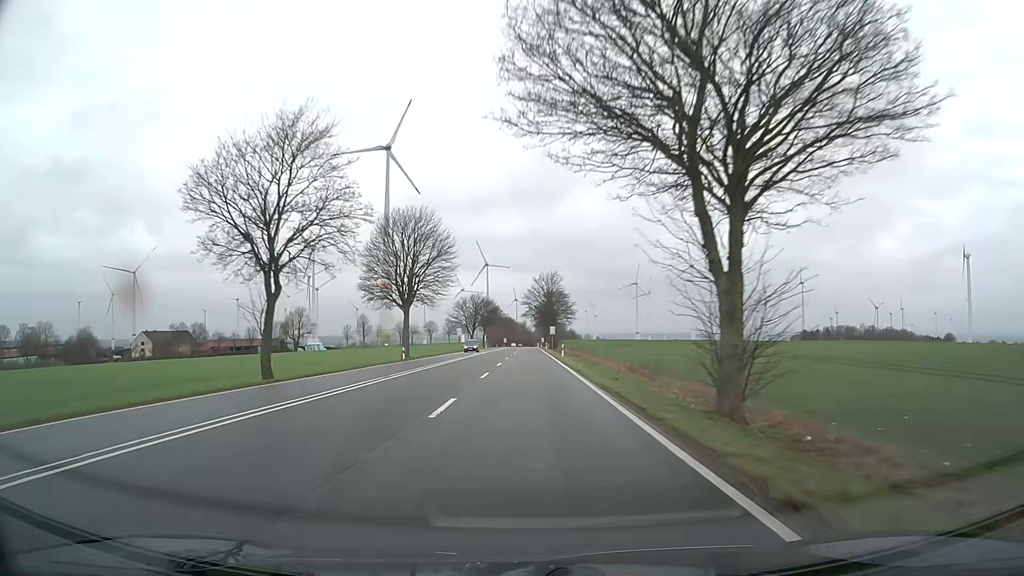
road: primary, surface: asphalt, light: Day
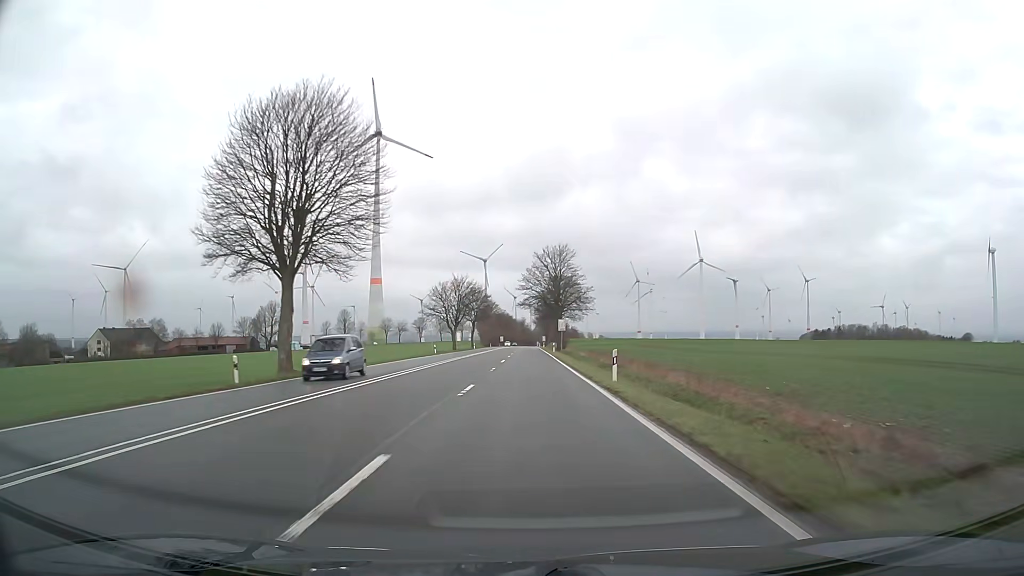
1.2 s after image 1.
(0.0, +31.7) m; 0°
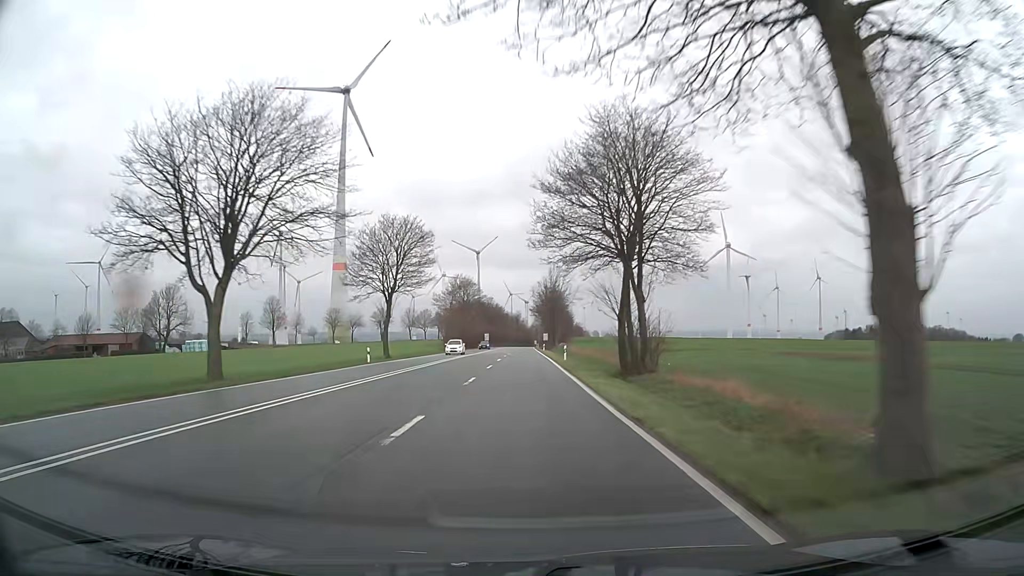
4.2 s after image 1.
(+0.3, +79.3) m; 0°
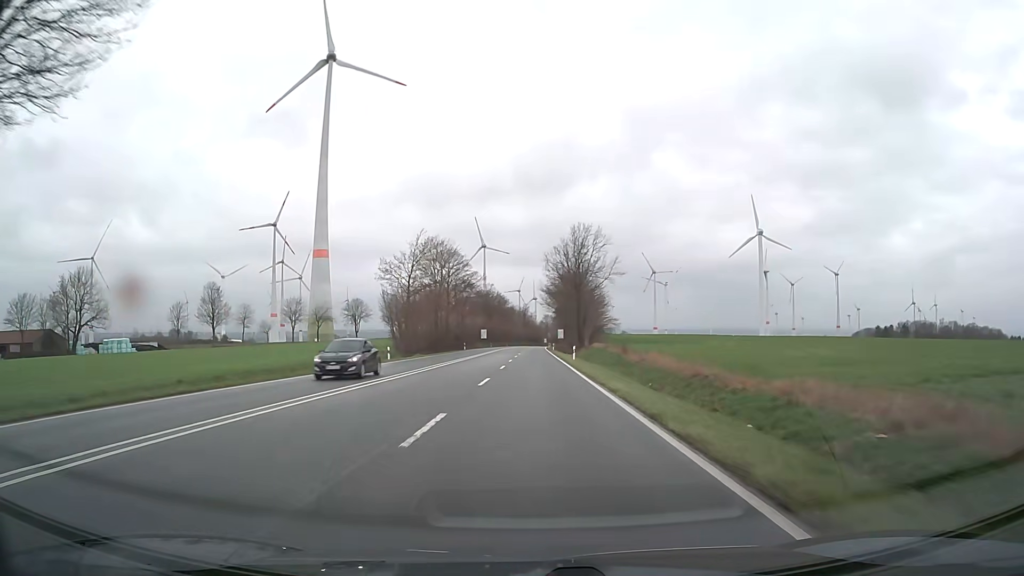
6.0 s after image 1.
(-0.3, +47.6) m; -1°
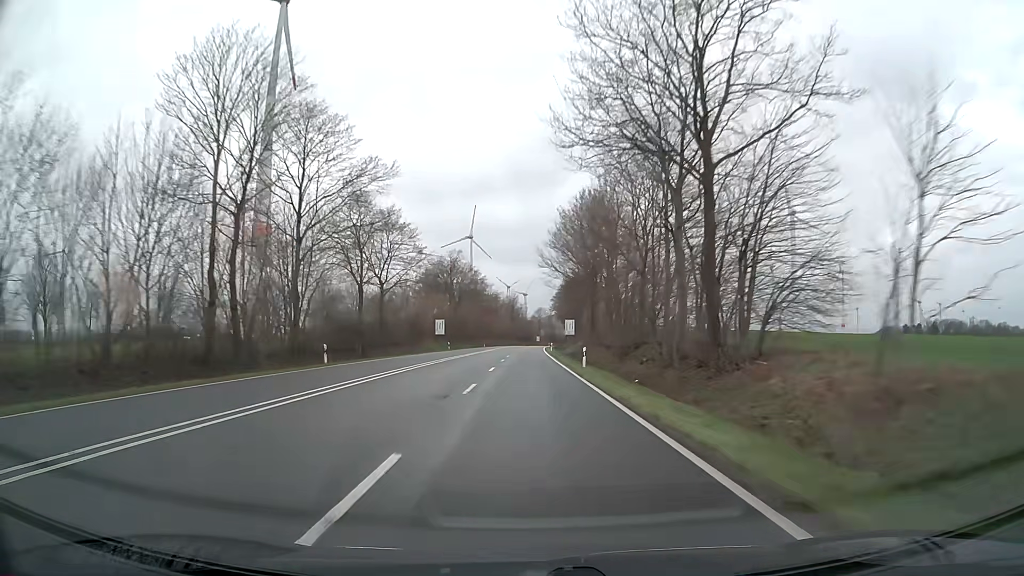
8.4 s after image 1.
(+0.4, +63.4) m; +1°
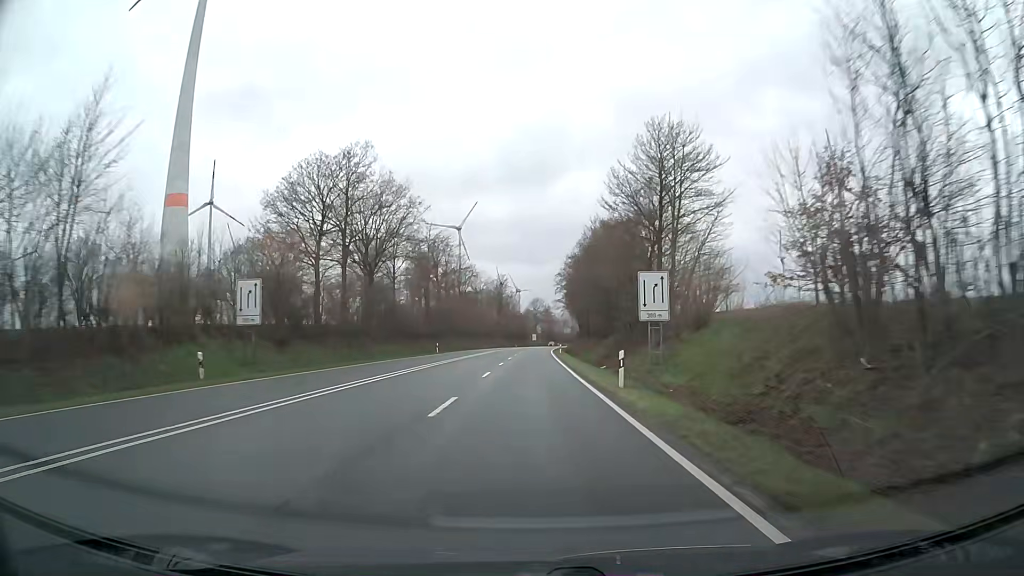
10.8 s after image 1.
(+0.1, +63.4) m; 0°
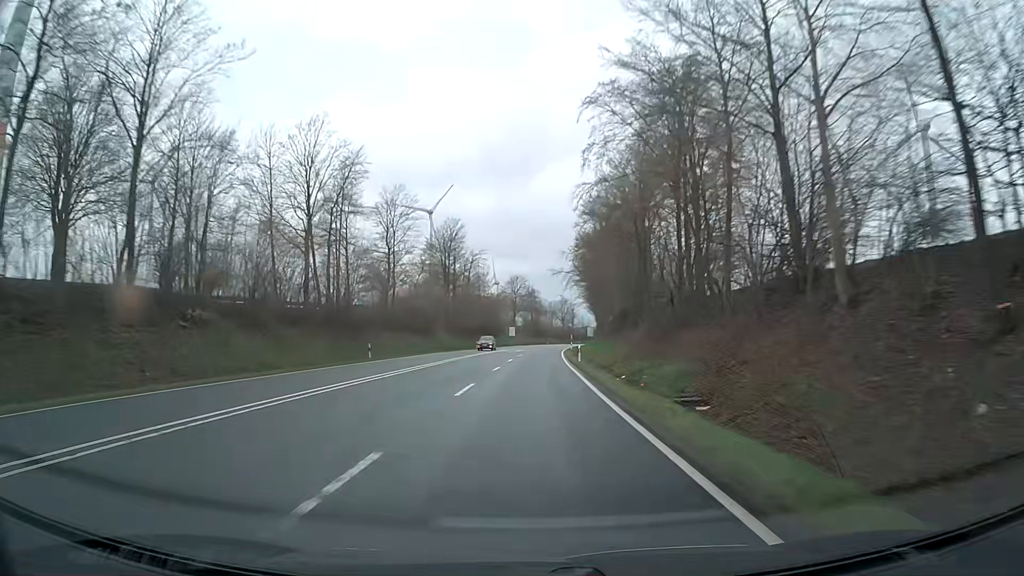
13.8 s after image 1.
(+1.1, +79.2) m; +2°
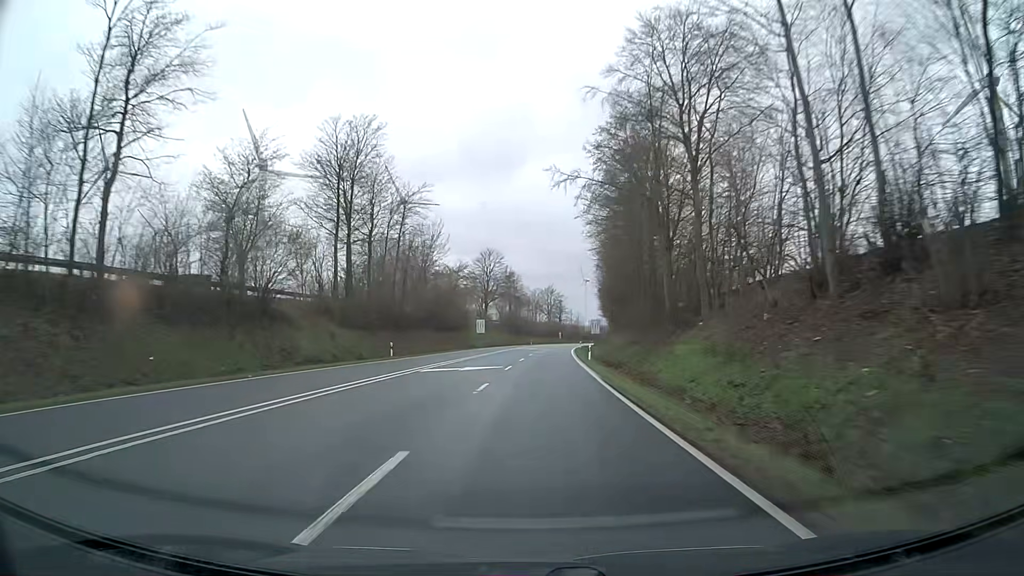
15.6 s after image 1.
(+0.4, +47.4) m; +1°
(0, +10) (0, +20) (0, +30) (+1, +40) (+1, +50) (+2, +60) (+2, +70) (+3, +80) (+4, +90) (+5, +100) m
